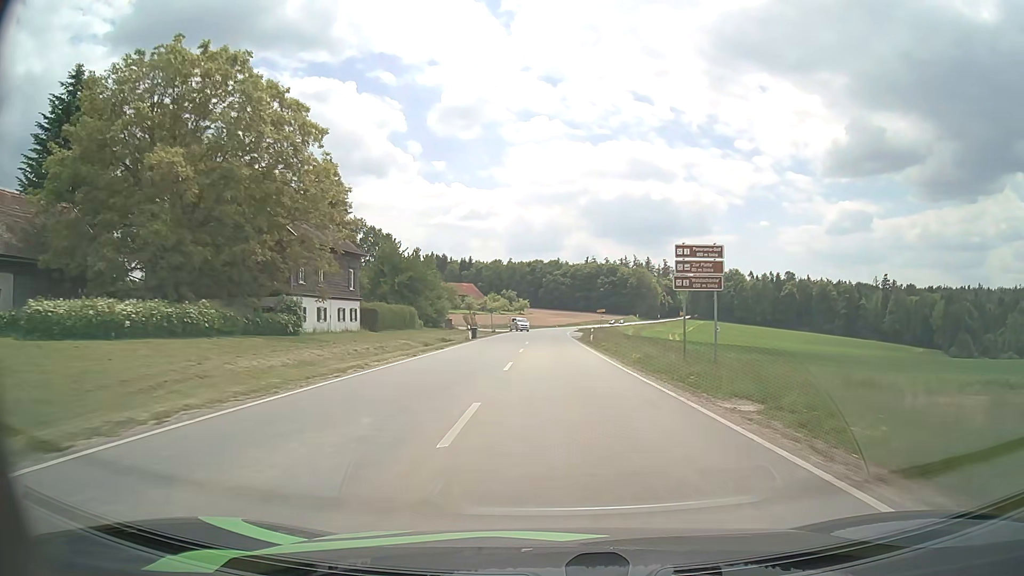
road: secondary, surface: asphalt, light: Day
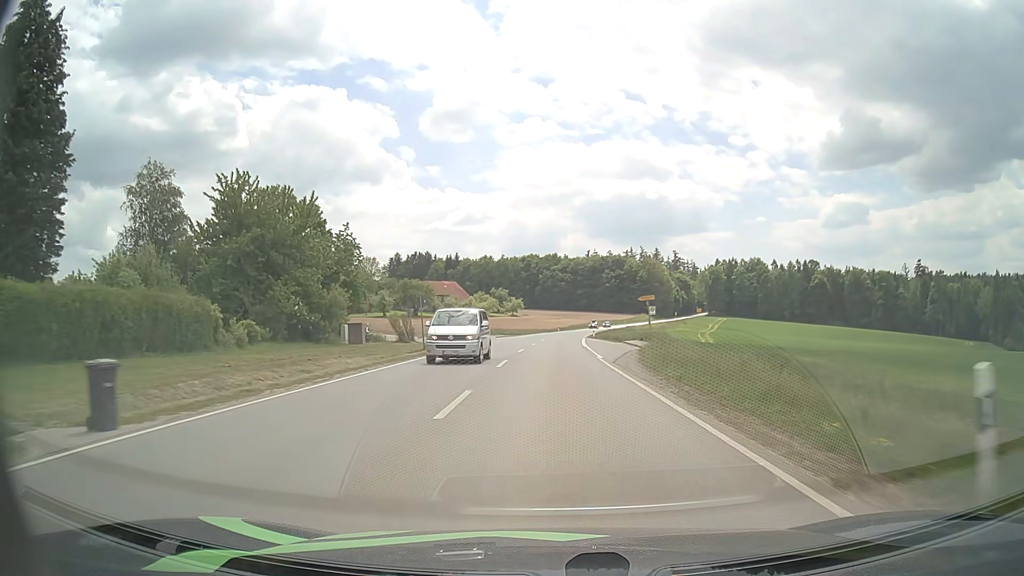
(+0.2, +45.7) m; 0°
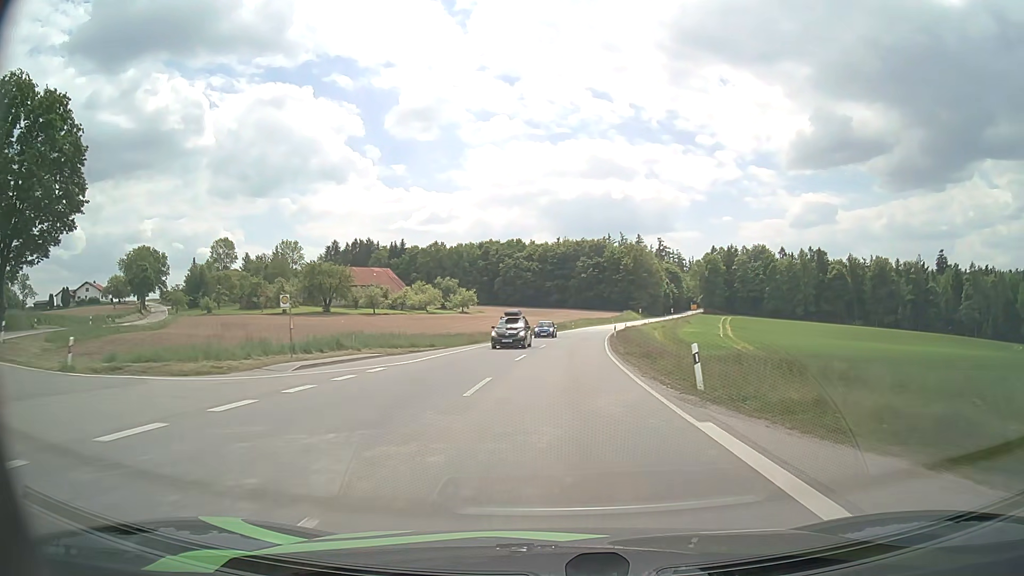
(+0.7, +56.8) m; +3°
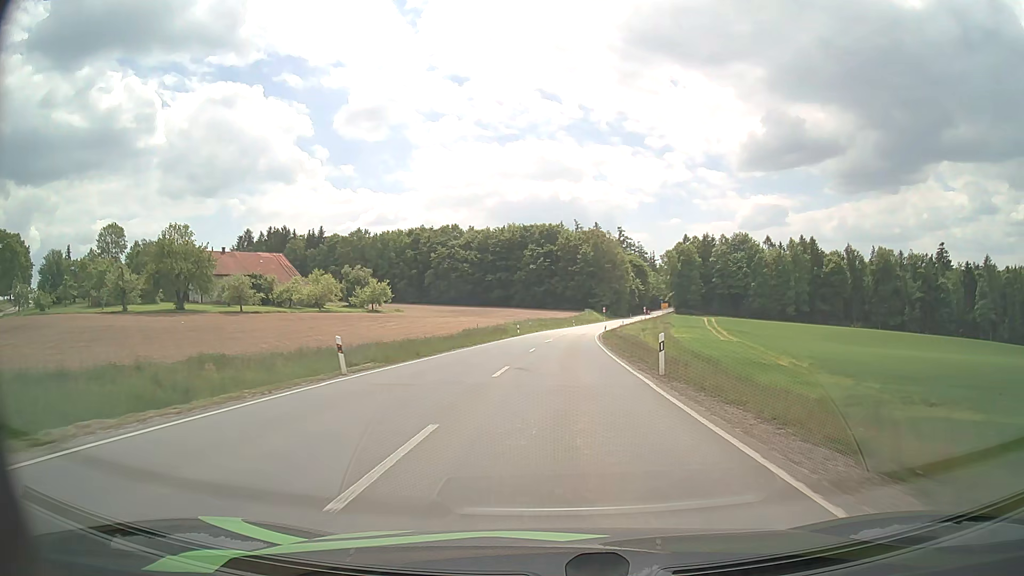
(+1.7, +44.4) m; +5°
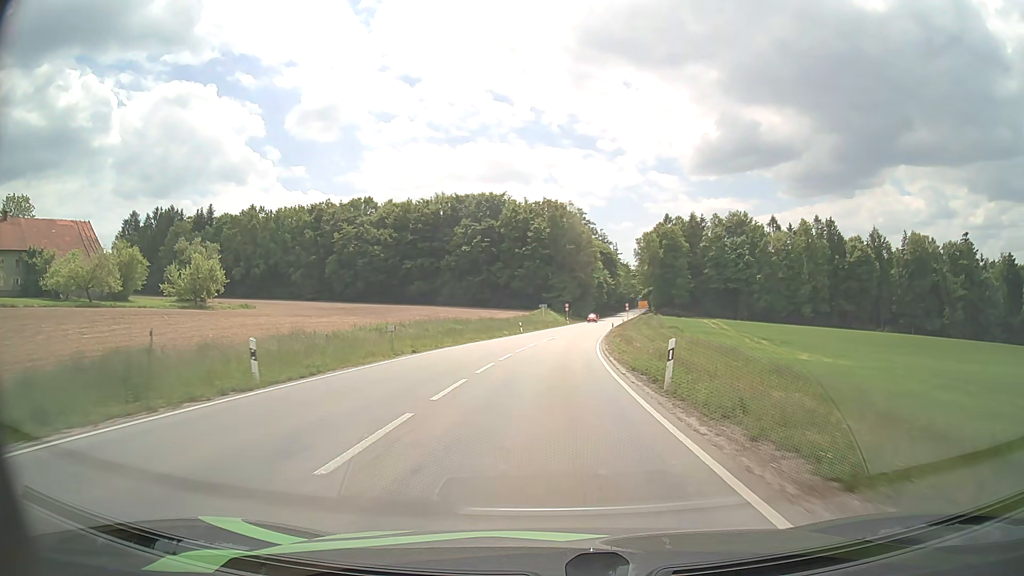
(+2.1, +54.4) m; +4°
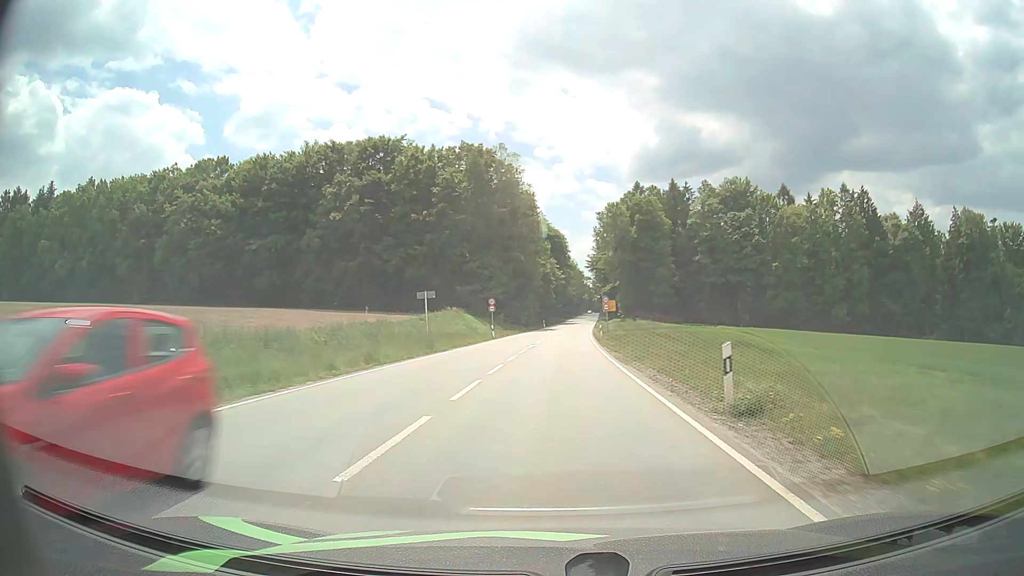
(+2.3, +53.7) m; +5°
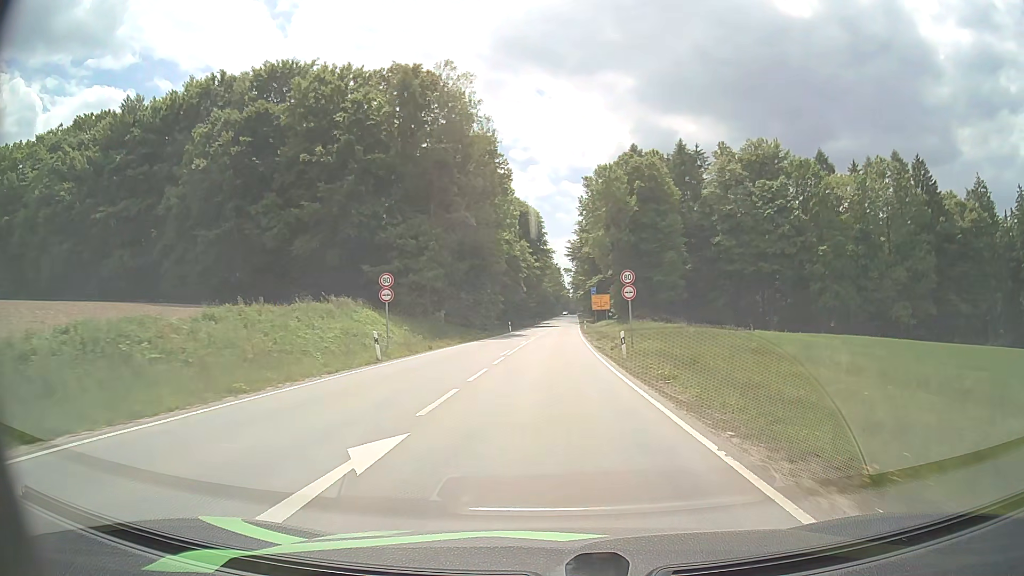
(+0.7, +32.0) m; +2°
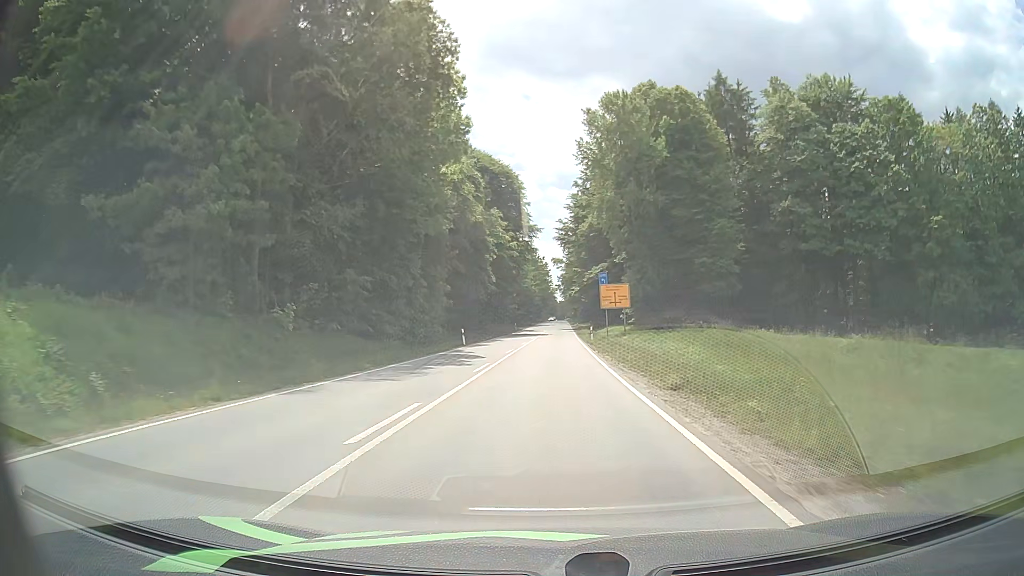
(+0.4, +32.0) m; +1°
(0, +10) (0, +20) (0, +30) (0, +40) (0, +50) (+1, +60) (+1, +70) (+1, +80) (+1, +90) (+1, +100) m
